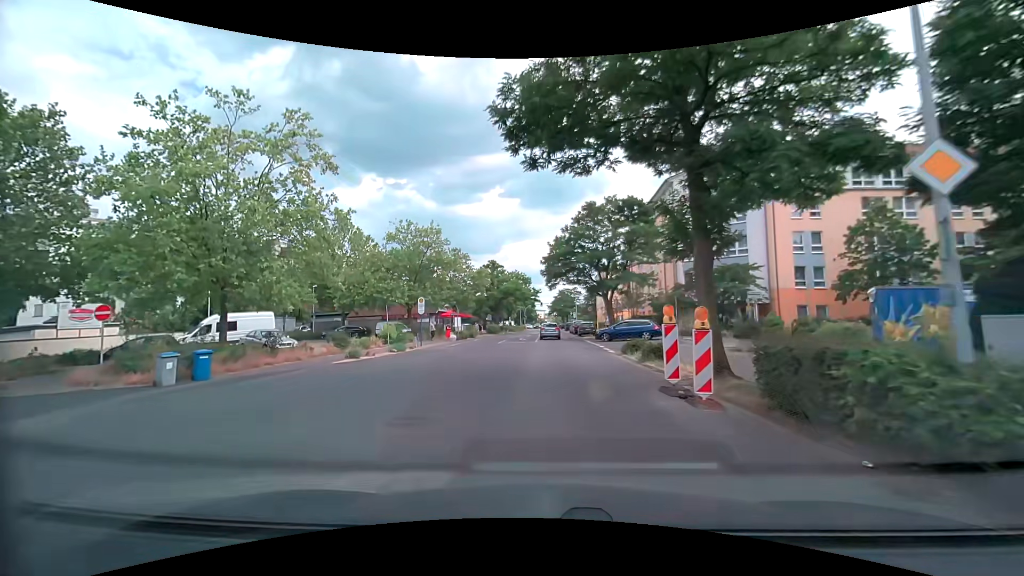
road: tertiary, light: Day
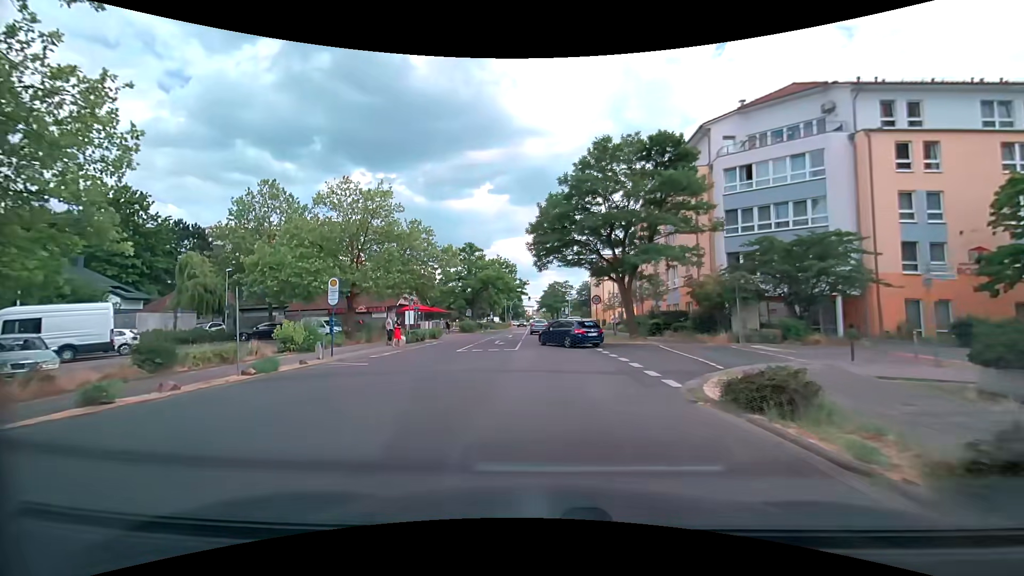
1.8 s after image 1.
(+0.1, +13.5) m; +2°
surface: asphalt
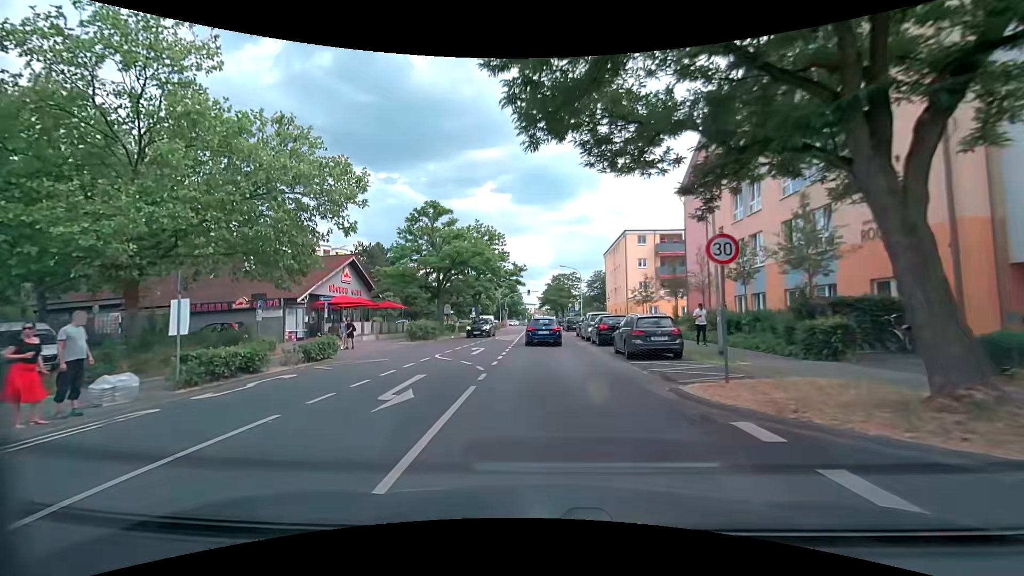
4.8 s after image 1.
(0.0, +21.5) m; 0°
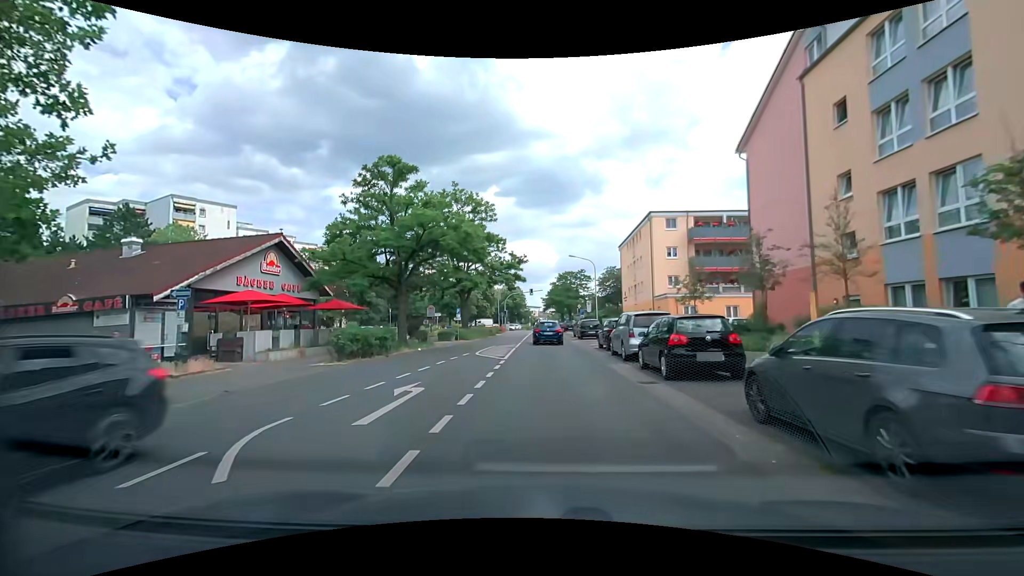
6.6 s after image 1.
(-0.1, +12.2) m; -1°
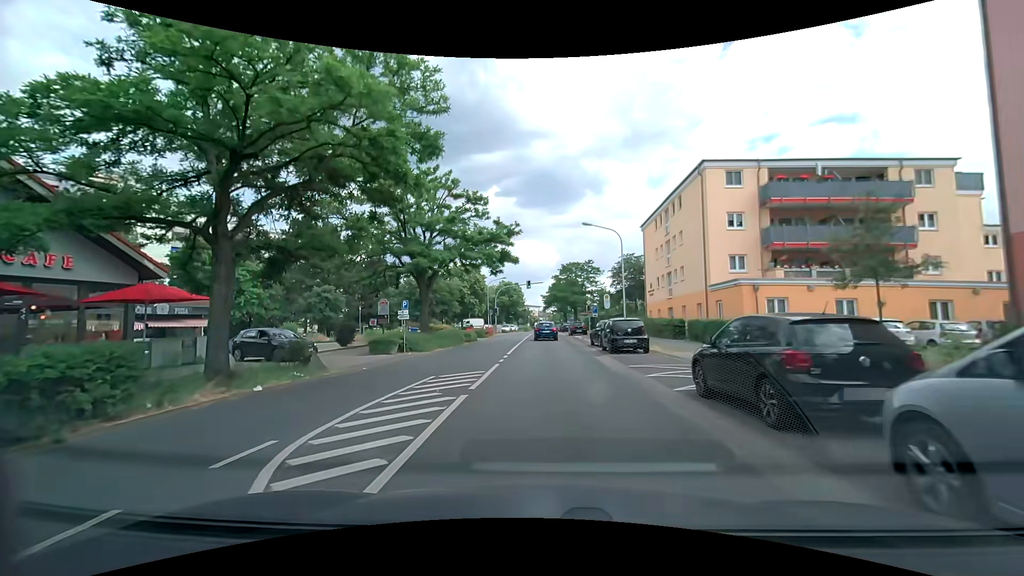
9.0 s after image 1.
(0.0, +16.1) m; 0°
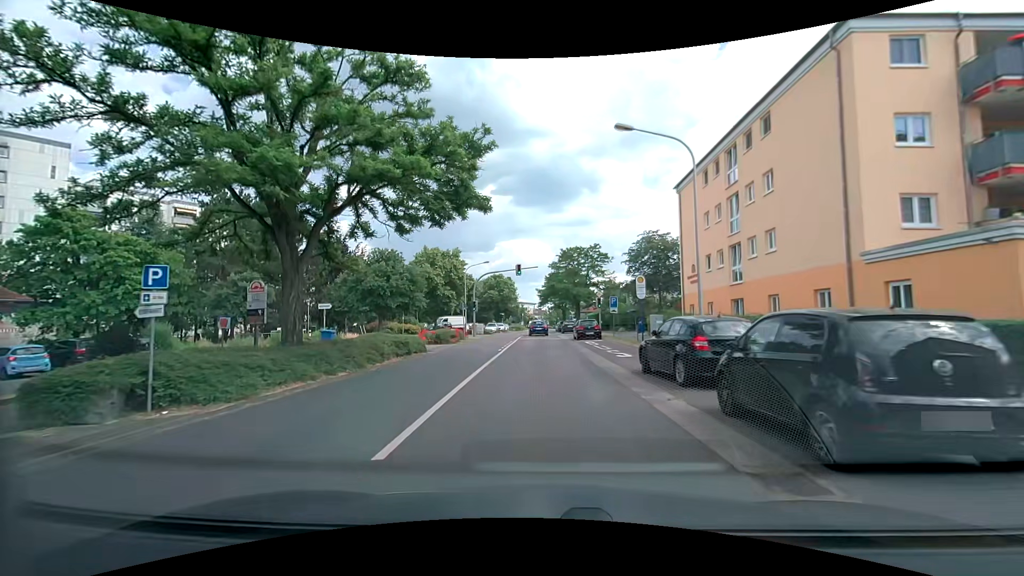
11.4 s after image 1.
(+0.1, +16.3) m; +2°
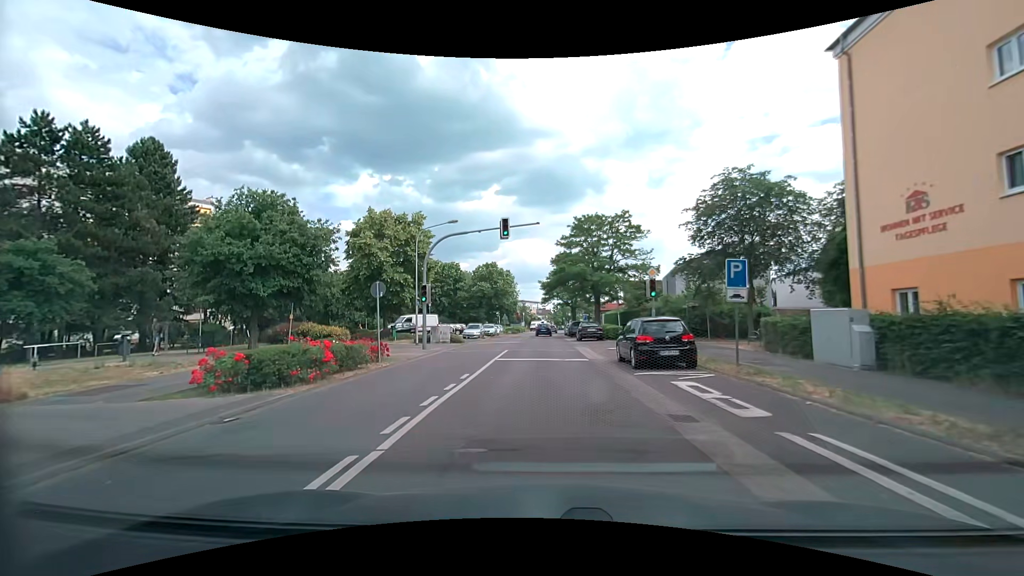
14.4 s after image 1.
(-0.5, +21.2) m; -3°
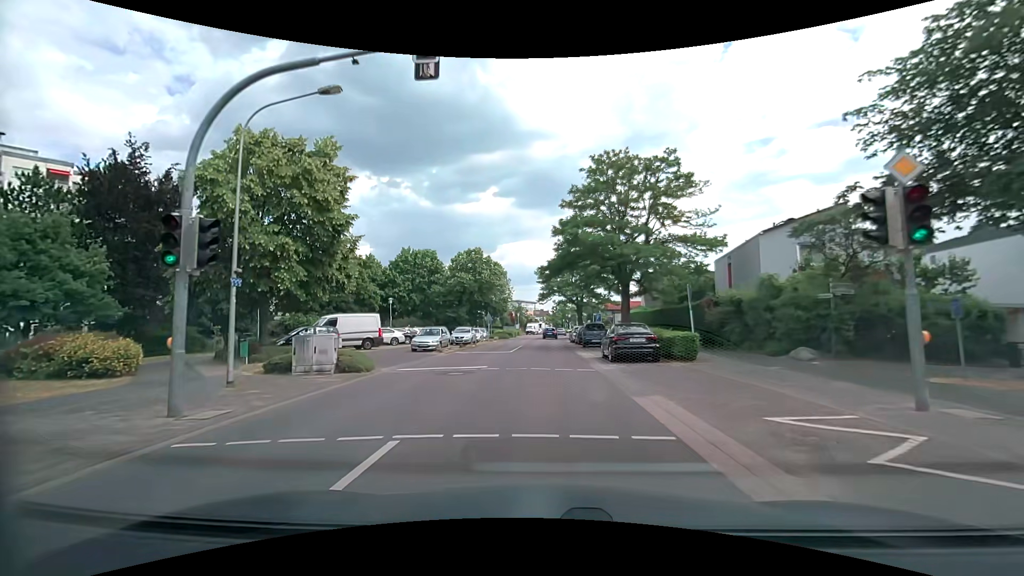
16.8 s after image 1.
(+0.3, +17.7) m; +1°
(0, +10) (0, +20) (0, +30) (0, +40) (0, +50) (+1, +60) (+1, +70) (+2, +80) (+2, +90) (+3, +100) m
